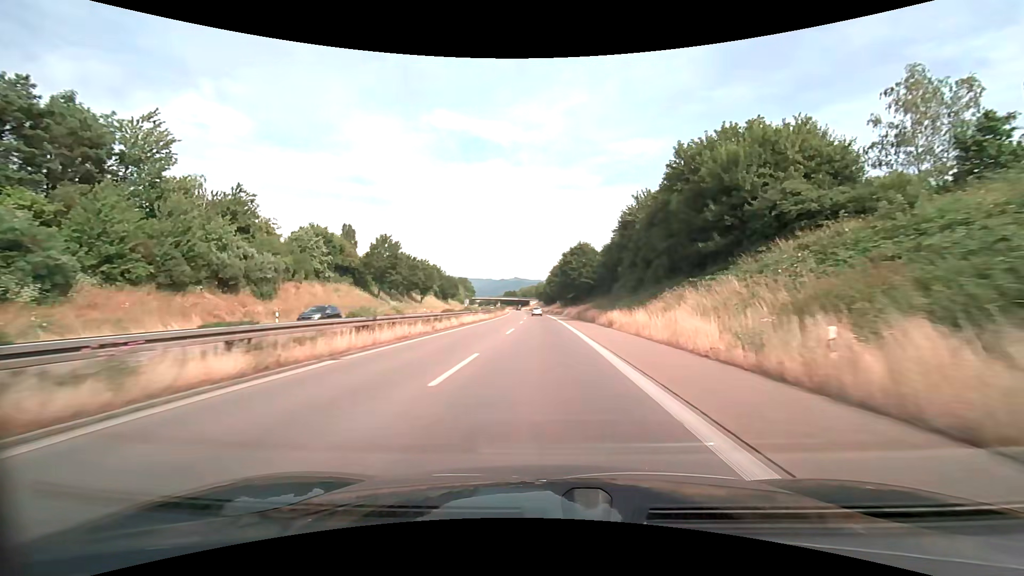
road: trunk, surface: asphalt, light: Day
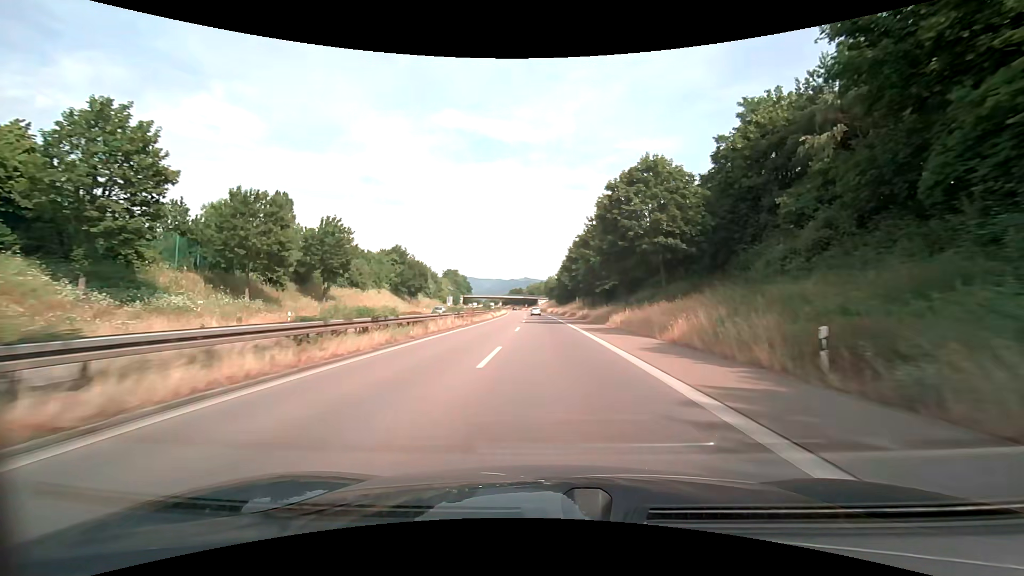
(-0.7, +49.3) m; -1°
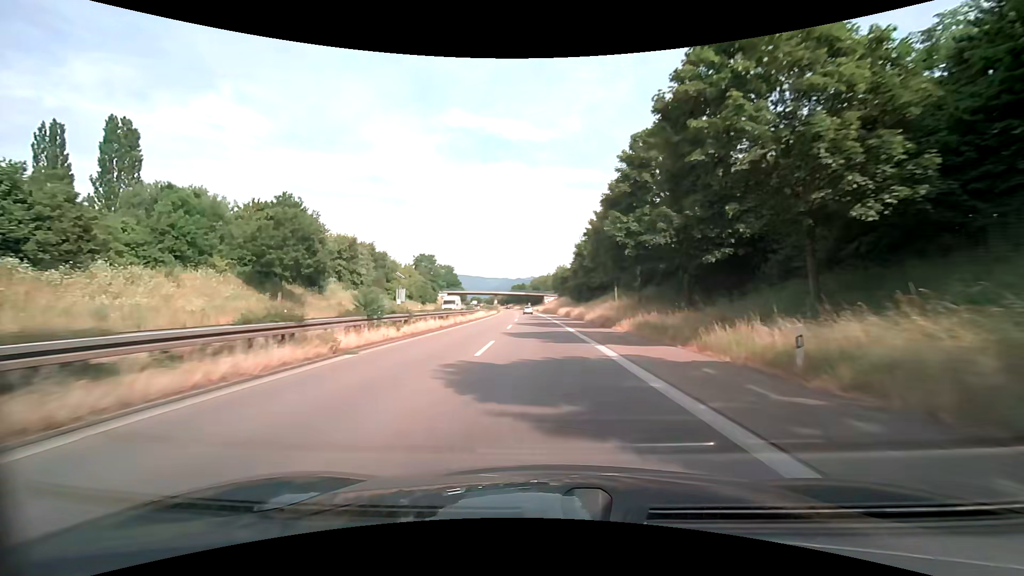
(-0.3, +49.3) m; -1°
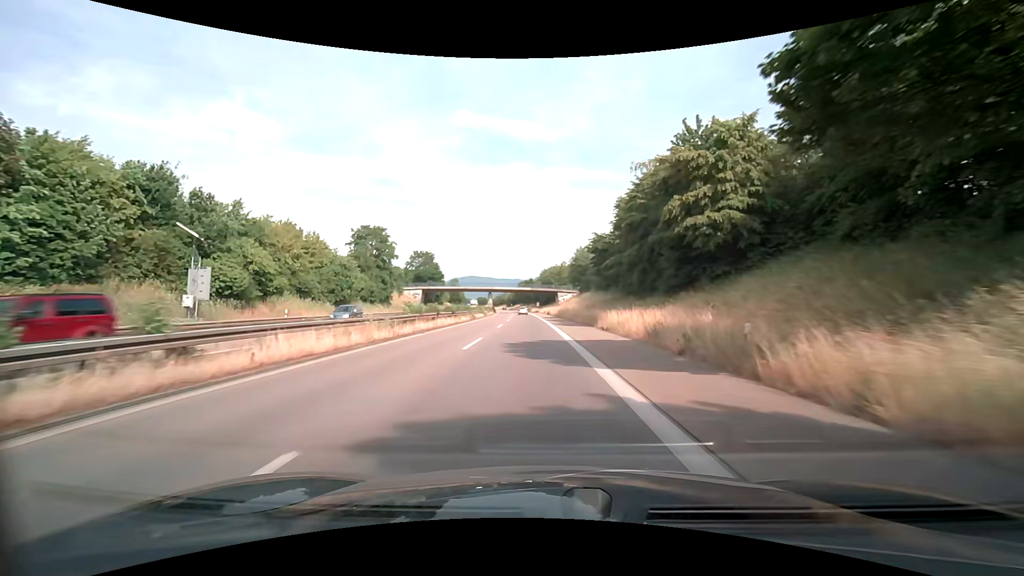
(-0.4, +49.2) m; -1°
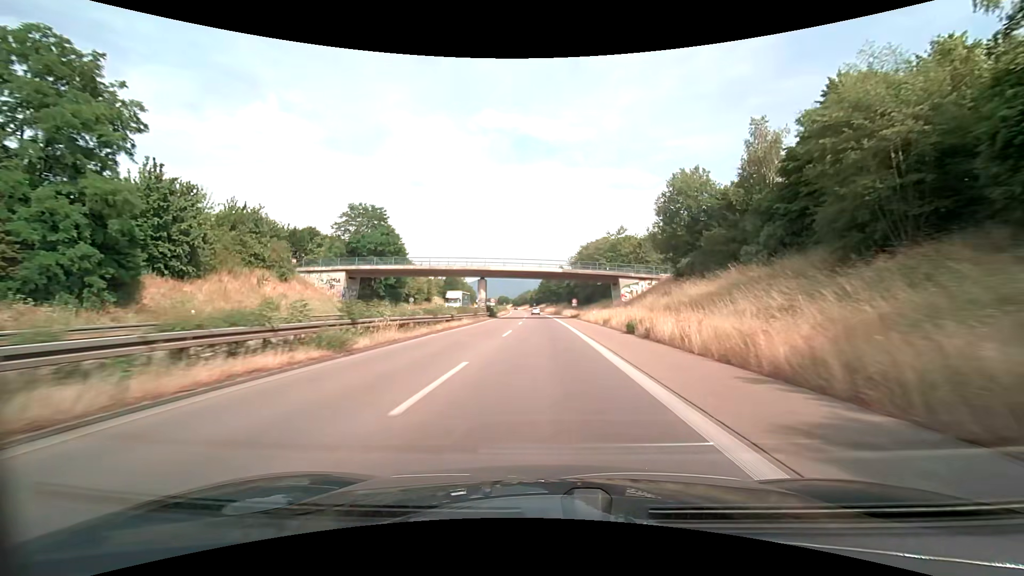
(-2.5, +61.5) m; -4°
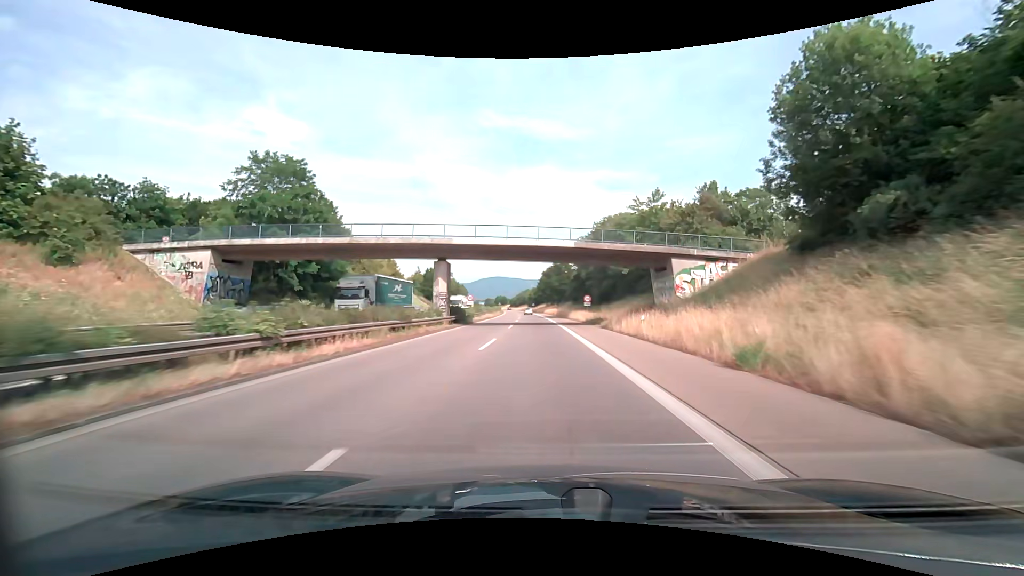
(0.0, +24.6) m; 0°
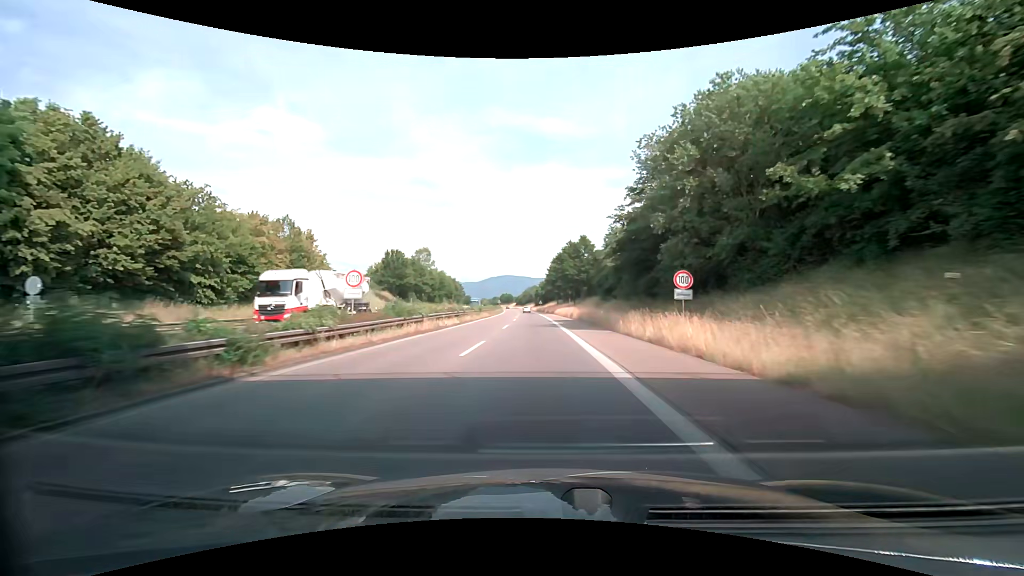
(-0.3, +36.9) m; -1°
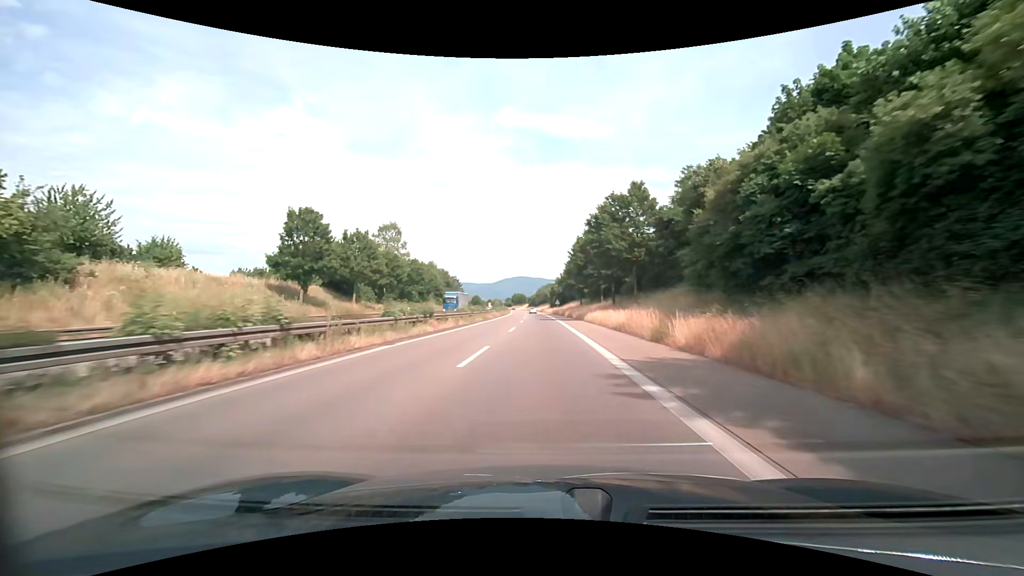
(-0.4, +36.9) m; -1°
(0, +10) (0, +20) (0, +30) (0, +40) (0, +50) (-1, +60) (-1, +70) (-1, +80) (-2, +90) (-2, +100) m
